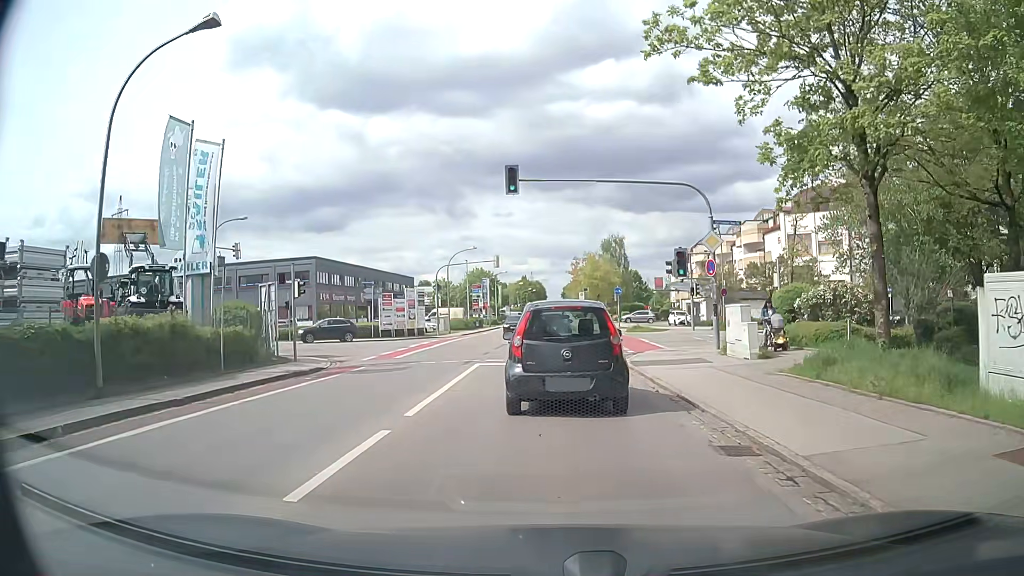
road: tertiary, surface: asphalt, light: Day
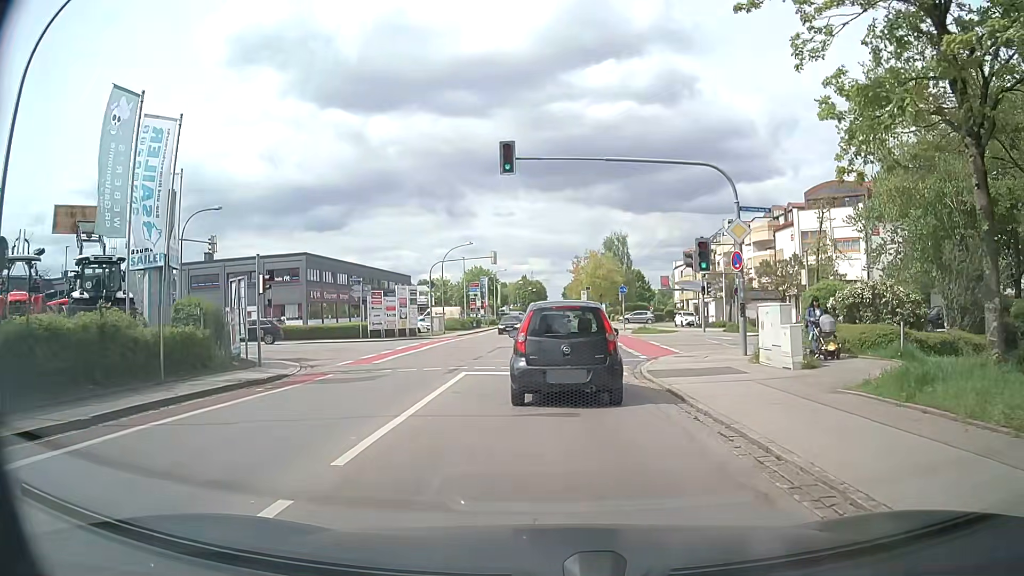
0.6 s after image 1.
(0.0, +3.3) m; +1°
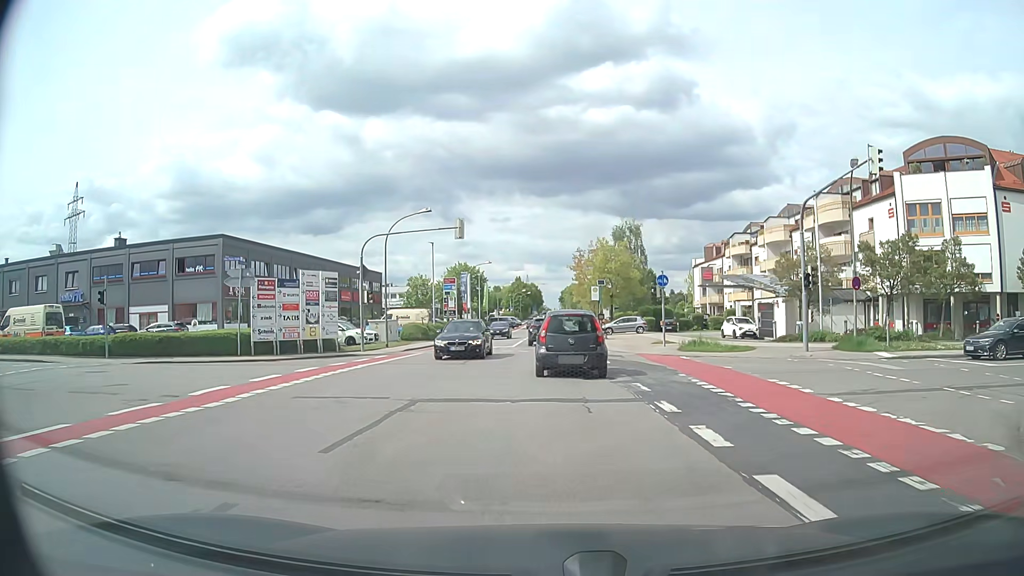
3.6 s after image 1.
(-0.2, +19.2) m; 0°
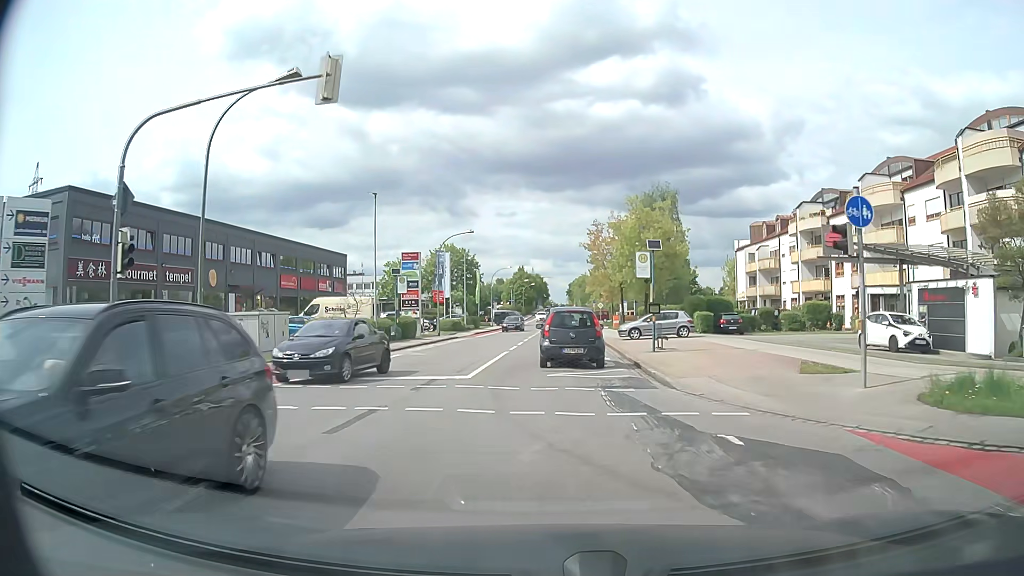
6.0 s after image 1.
(-0.1, +21.3) m; -1°
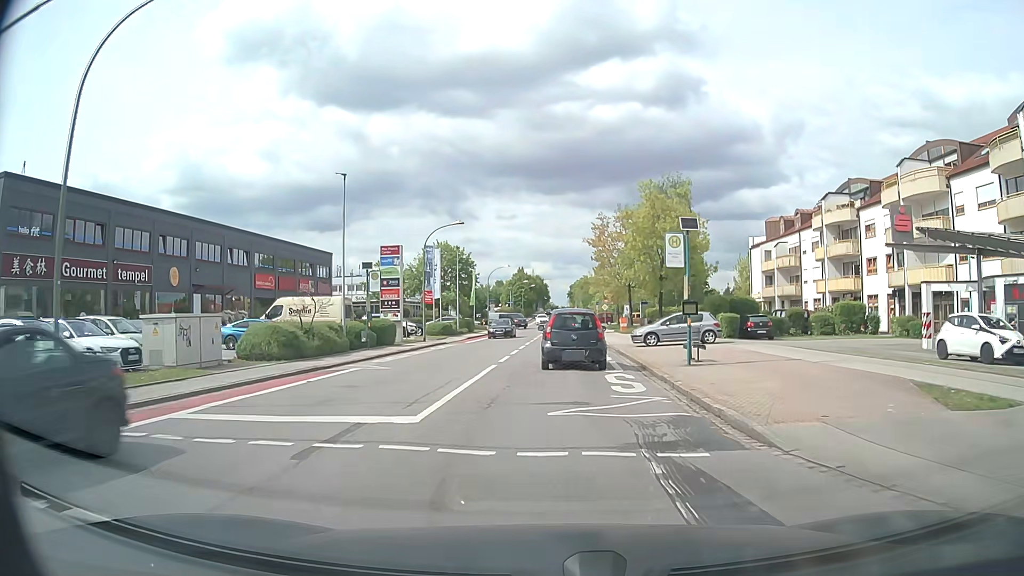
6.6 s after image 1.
(0.0, +5.9) m; 0°
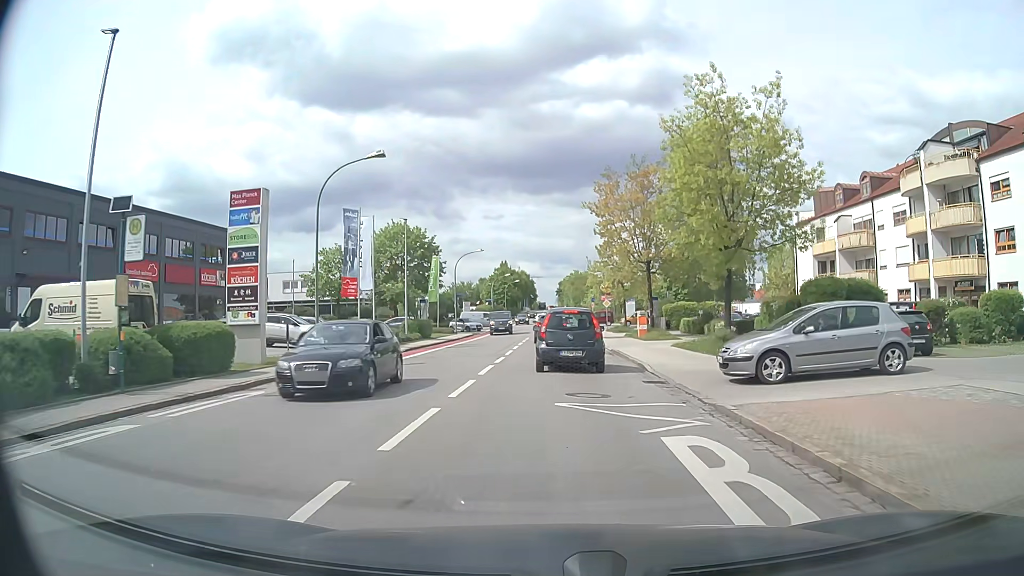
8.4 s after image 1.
(+0.2, +18.1) m; +1°
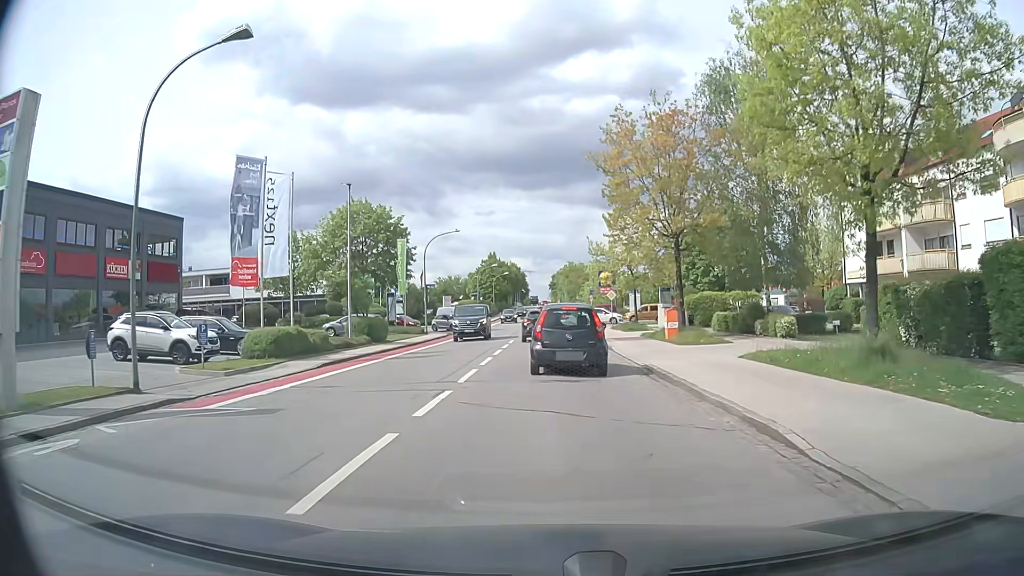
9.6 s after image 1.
(+0.1, +11.4) m; +1°
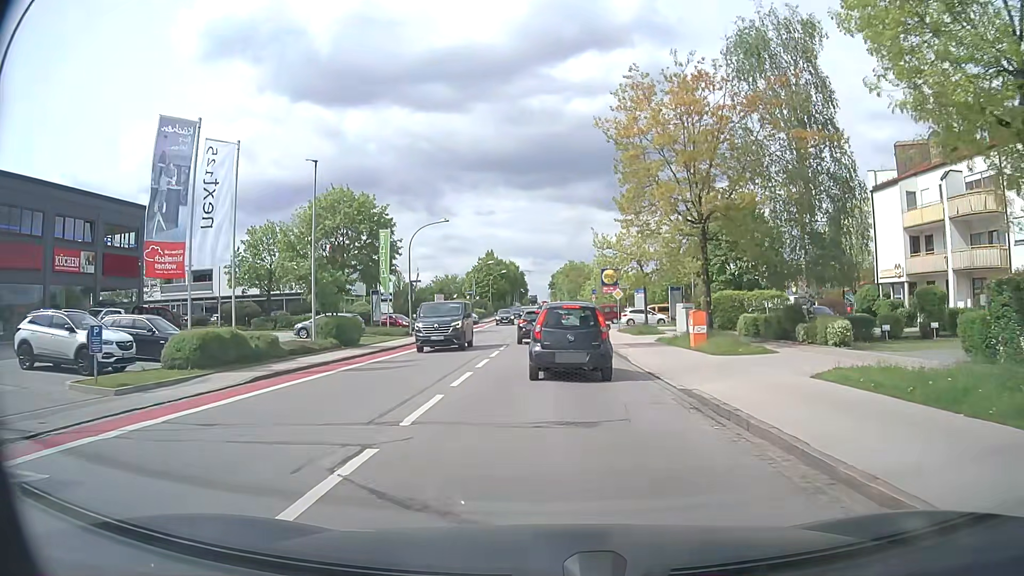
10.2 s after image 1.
(0.0, +5.1) m; 0°
